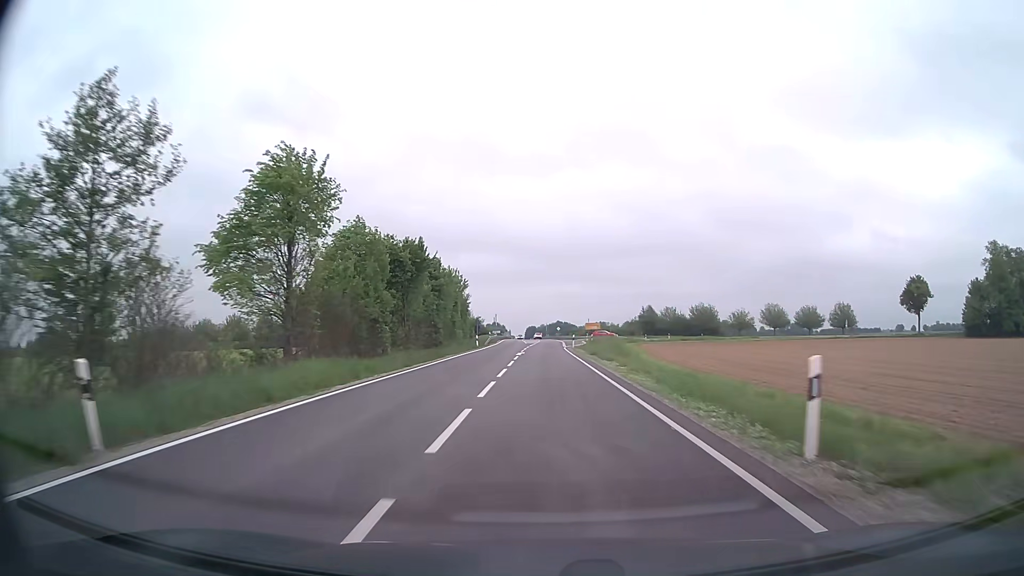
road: secondary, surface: asphalt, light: Day
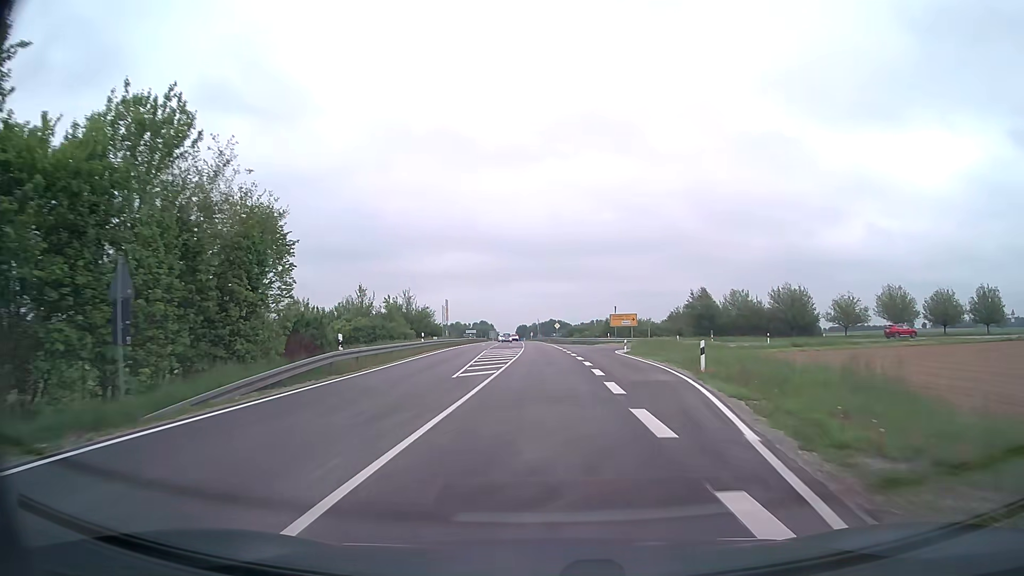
(+0.5, +57.7) m; +1°
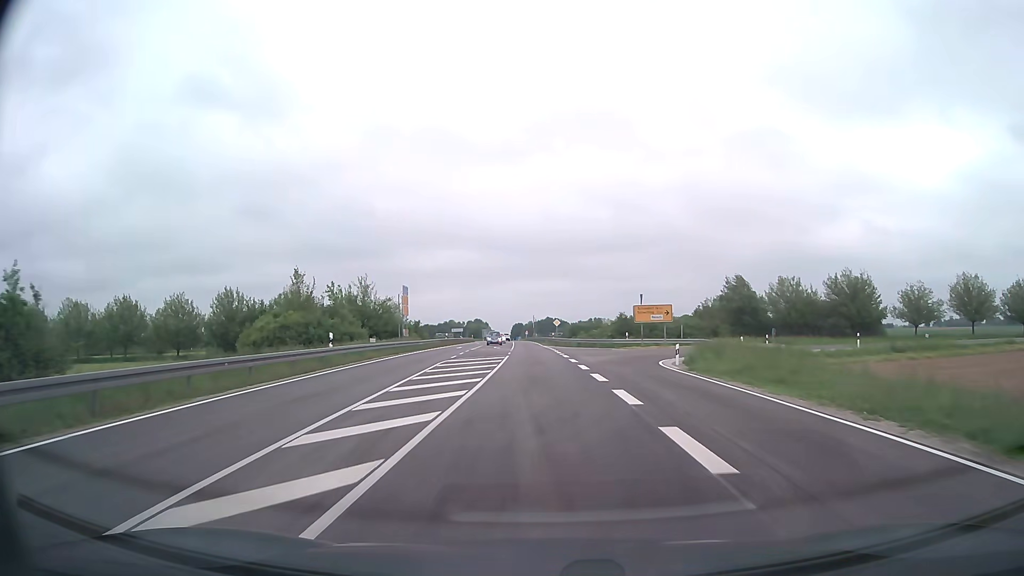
(+0.1, +20.2) m; 0°
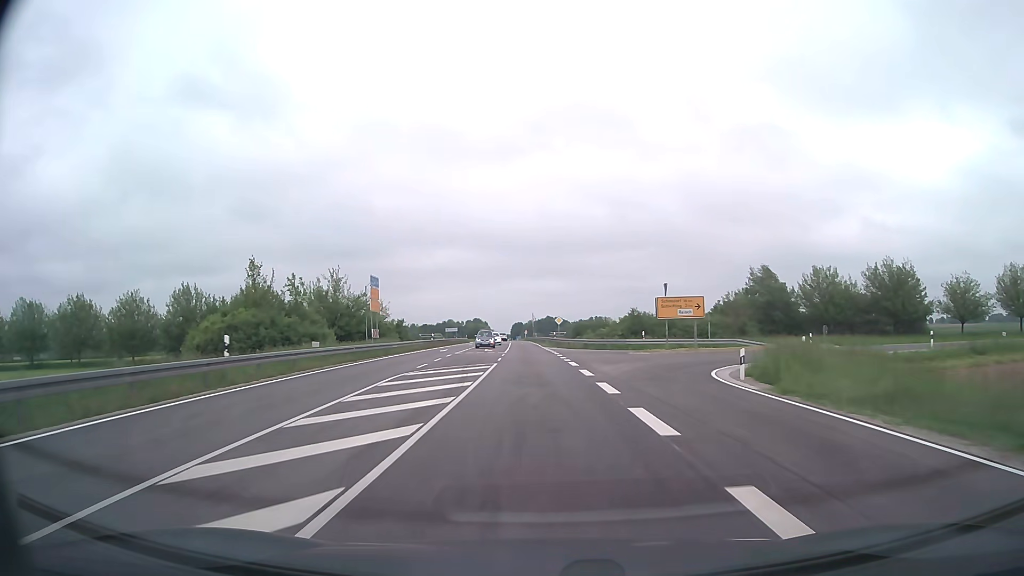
(0.0, +9.6) m; 0°
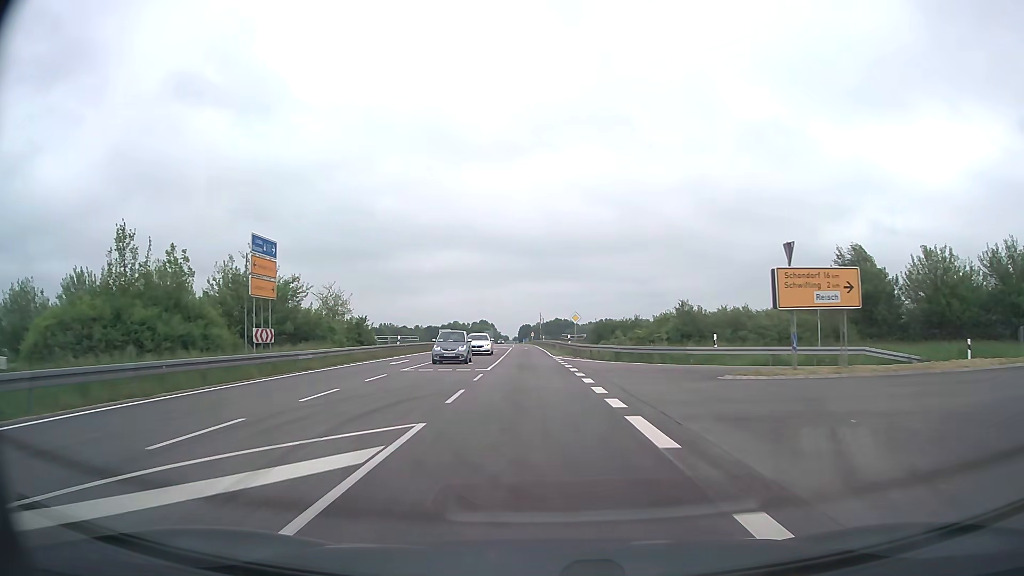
(-0.2, +18.8) m; -1°
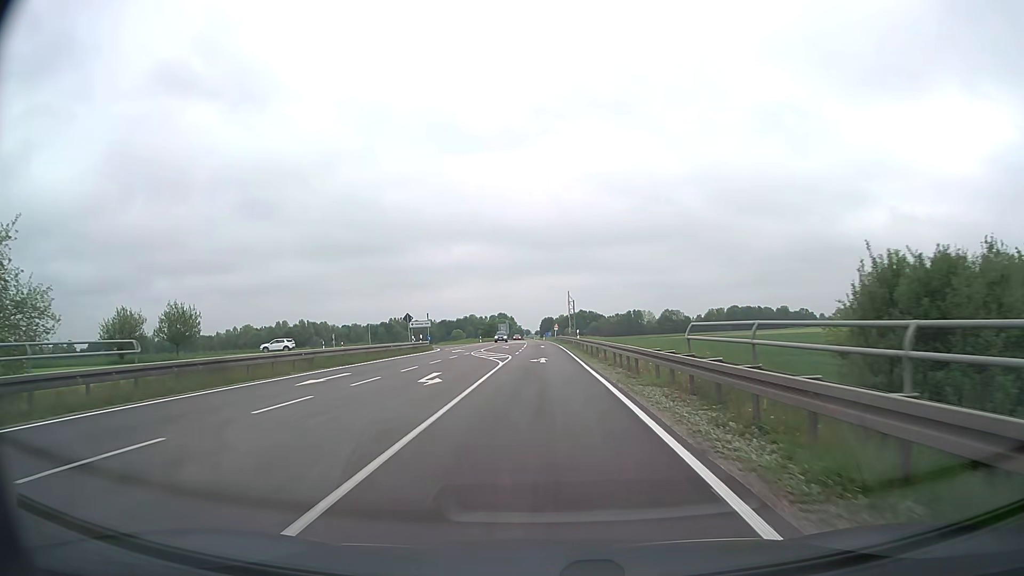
(-0.8, +43.9) m; -2°
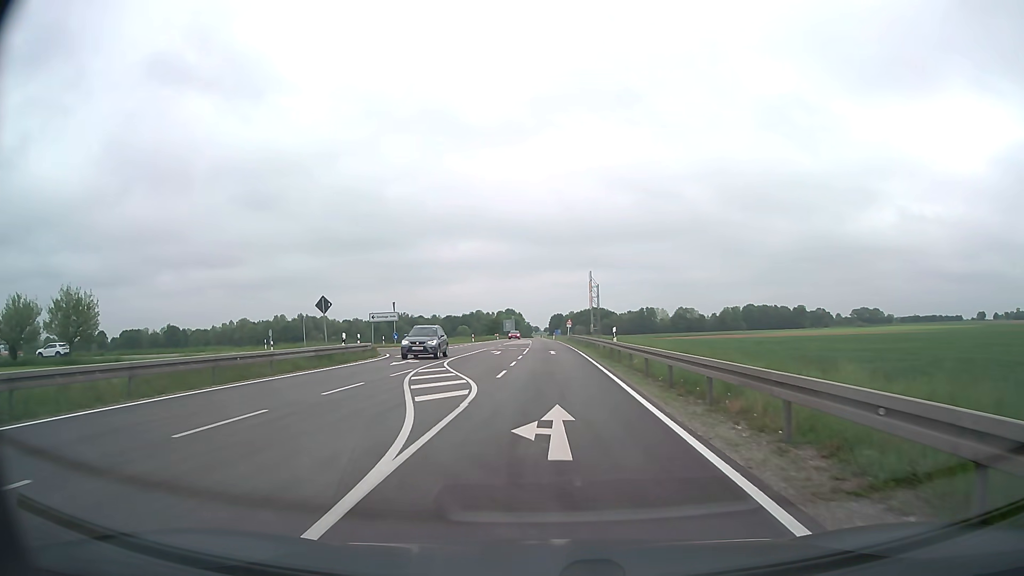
(-0.2, +21.1) m; -1°
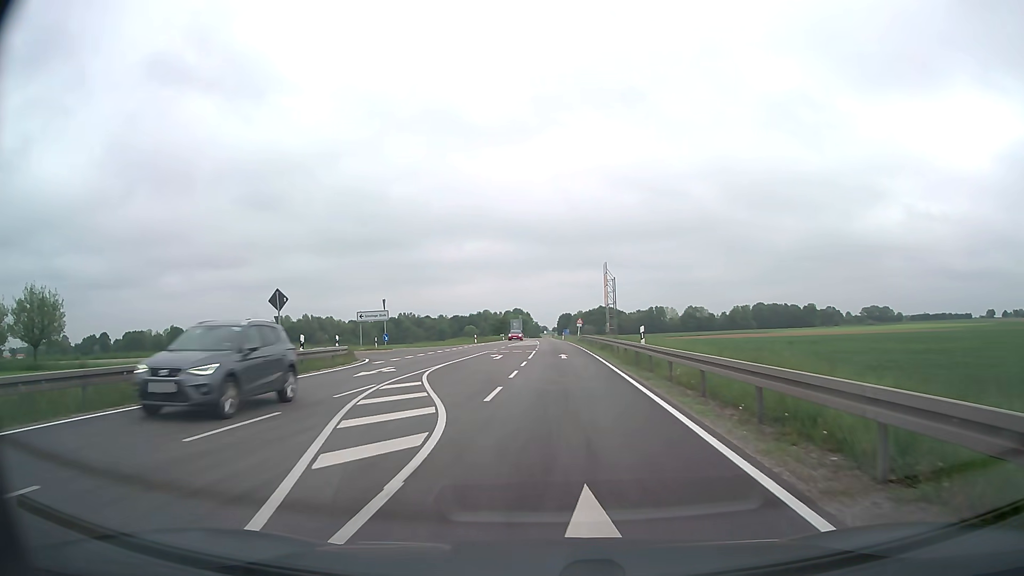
(0.0, +6.1) m; 0°
